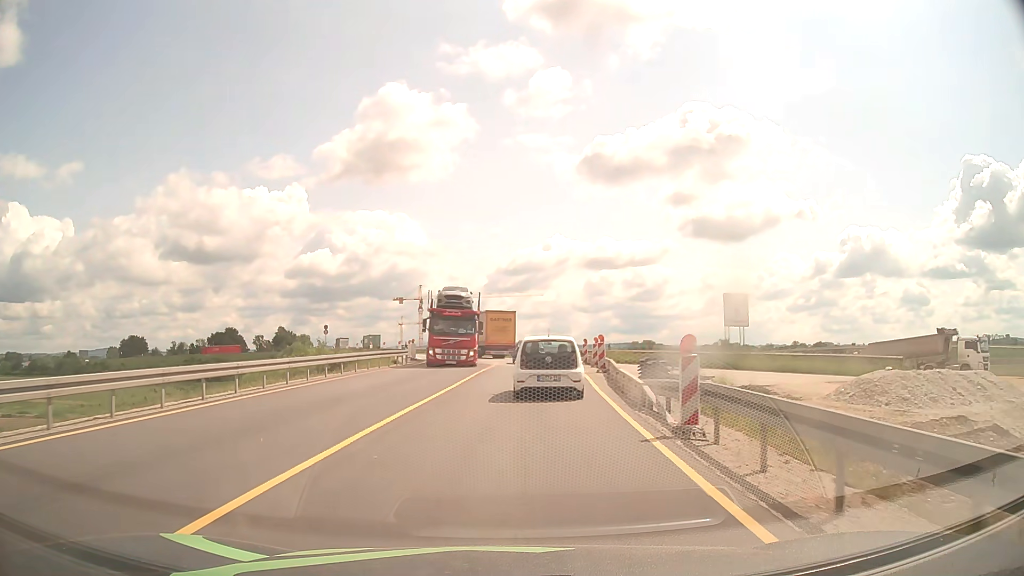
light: Day
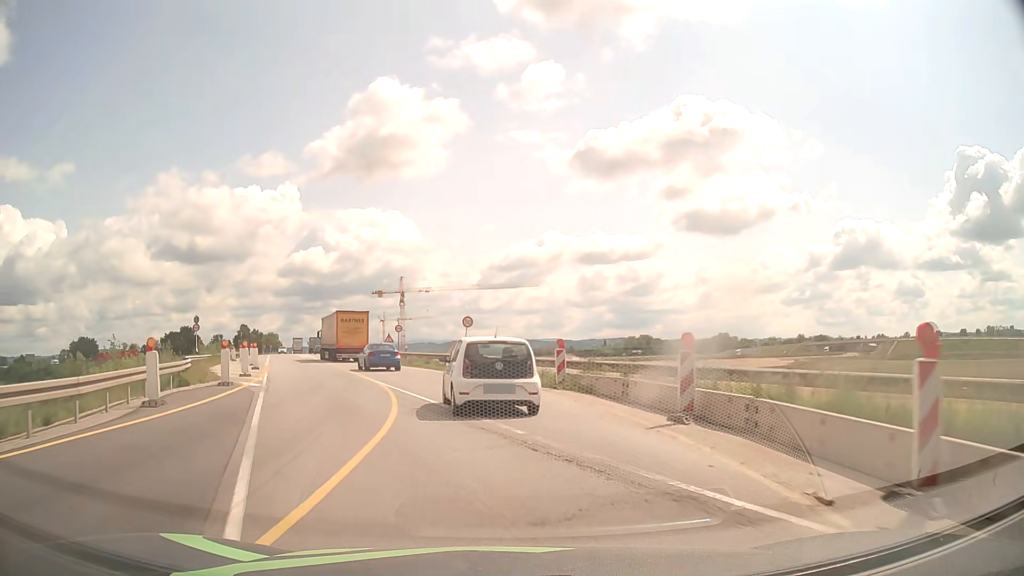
(+1.2, +34.3) m; +2°
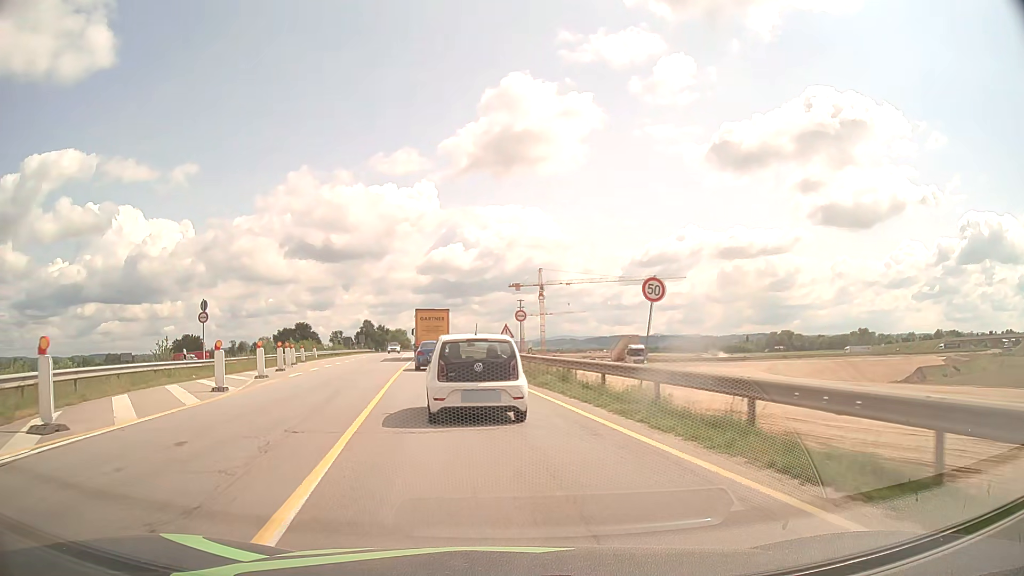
(-1.9, +20.0) m; -12°
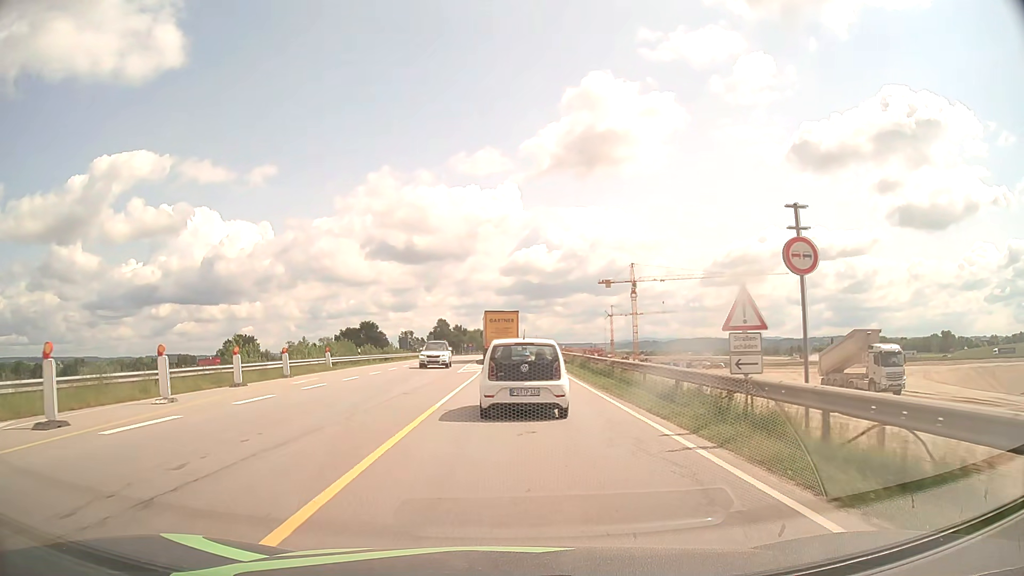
(-2.6, +24.7) m; -8°
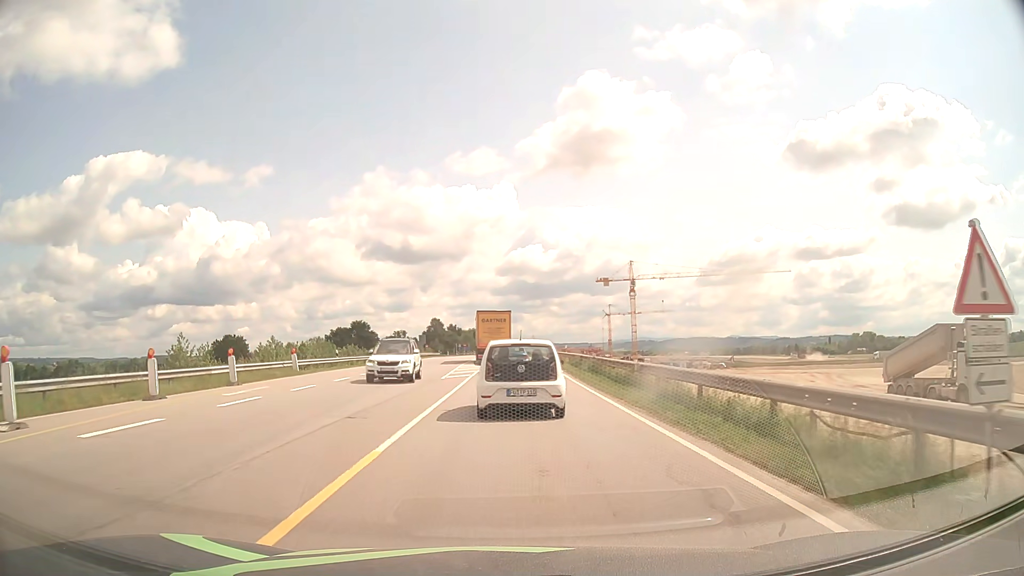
(0.0, +6.4) m; 0°
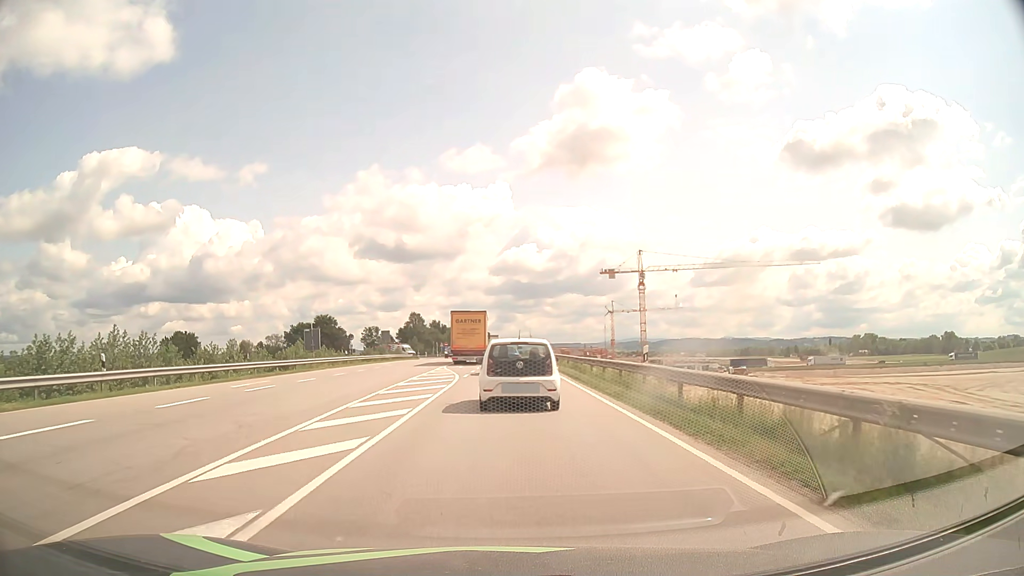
(+0.3, +31.0) m; +1°
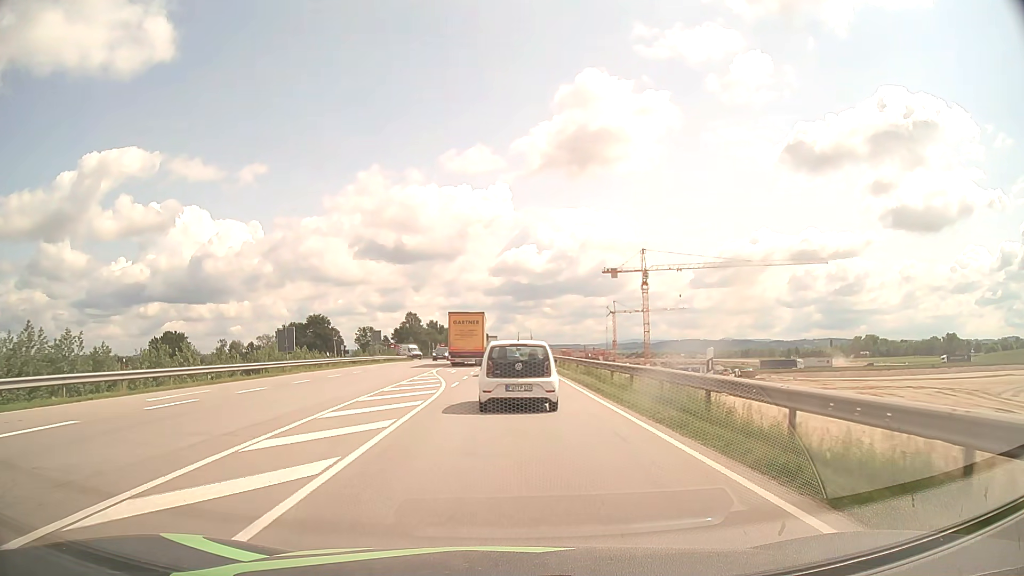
(0.0, +6.2) m; 0°
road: motorway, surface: asphalt
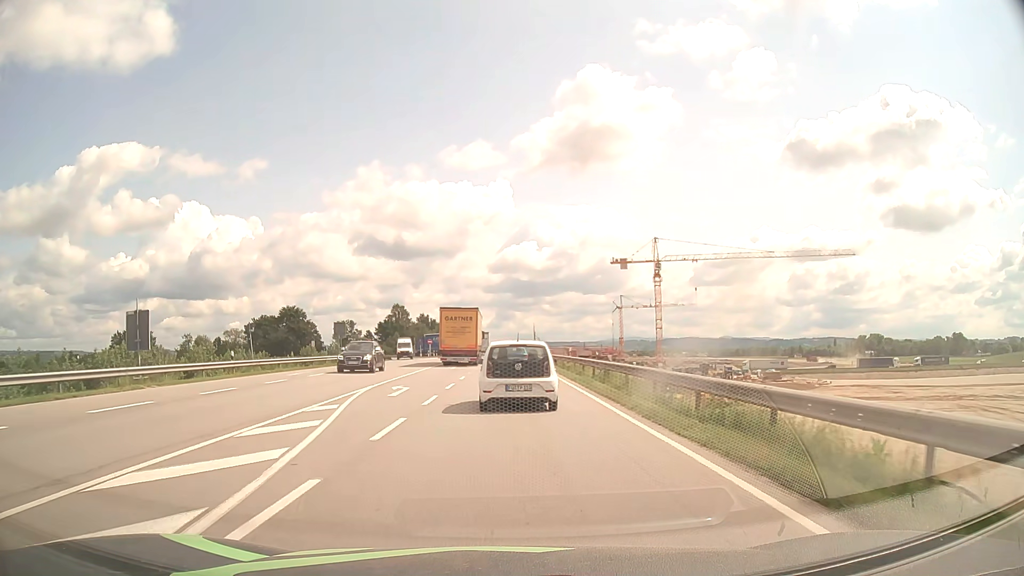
(0.0, +19.6) m; 0°
(0, +10) (0, +20) (0, +30) (0, +40) (0, +50) (0, +60) (0, +70) (0, +80) (0, +90) (0, +100) m
